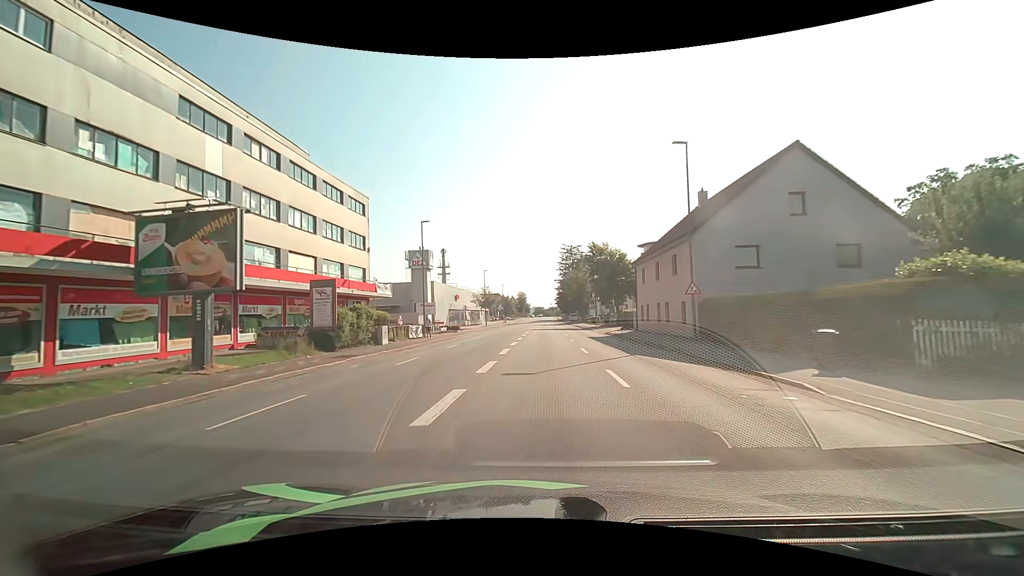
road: tertiary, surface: asphalt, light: Day
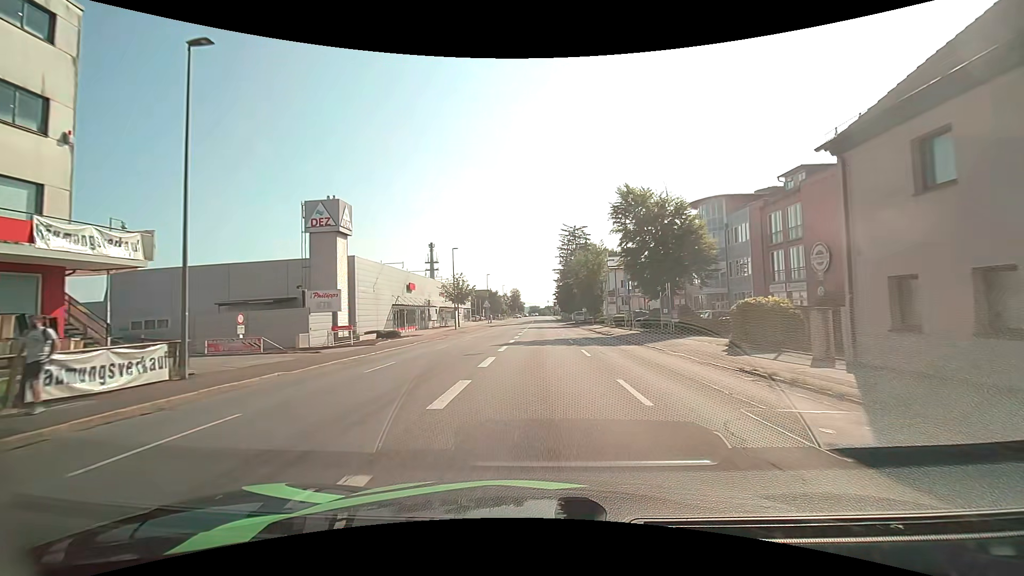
(+0.3, +29.2) m; 0°
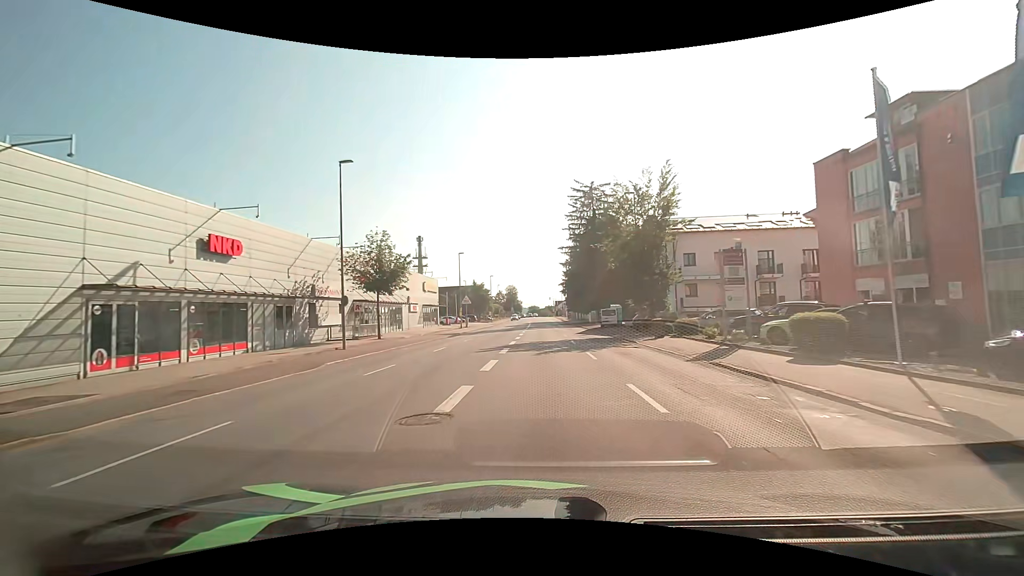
(0.0, +36.4) m; 0°
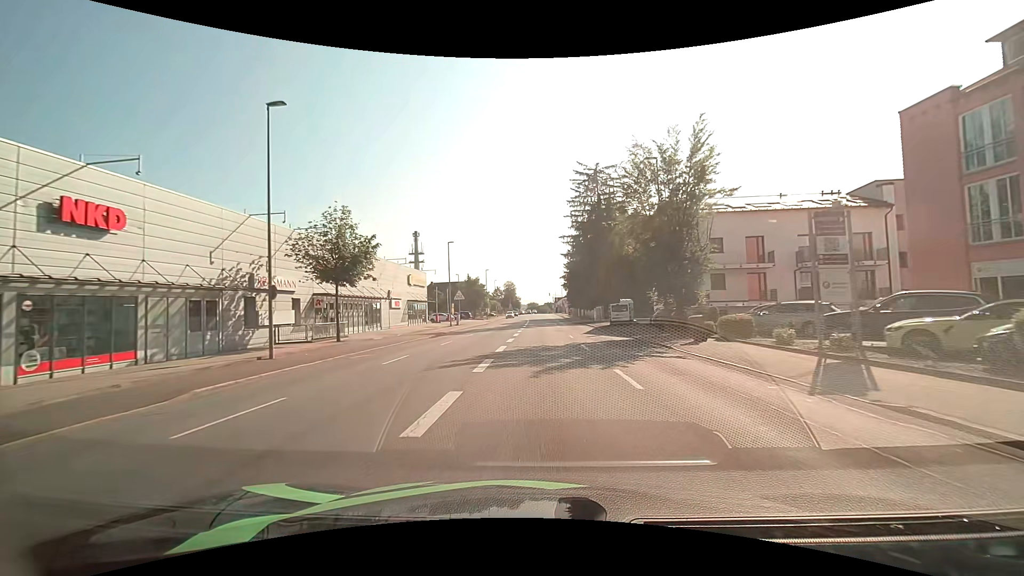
(0.0, +7.3) m; 0°
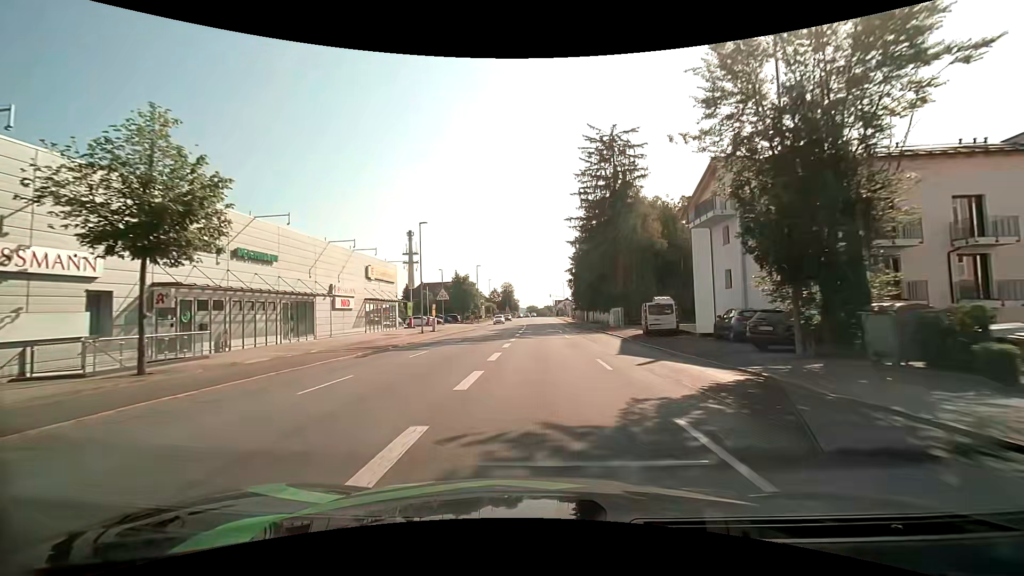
(0.0, +14.5) m; 0°
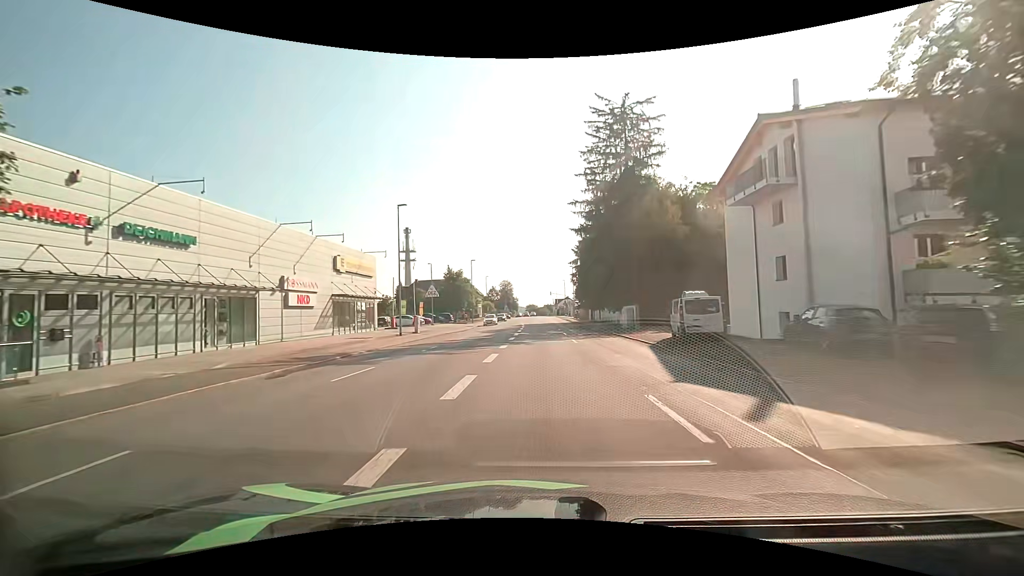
(0.0, +7.1) m; 0°
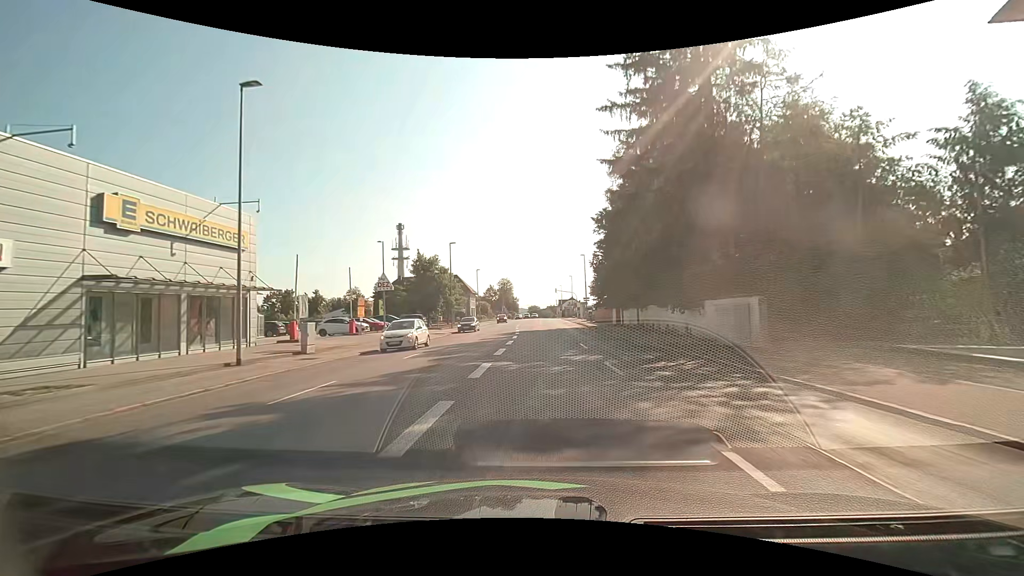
(0.0, +21.2) m; 0°
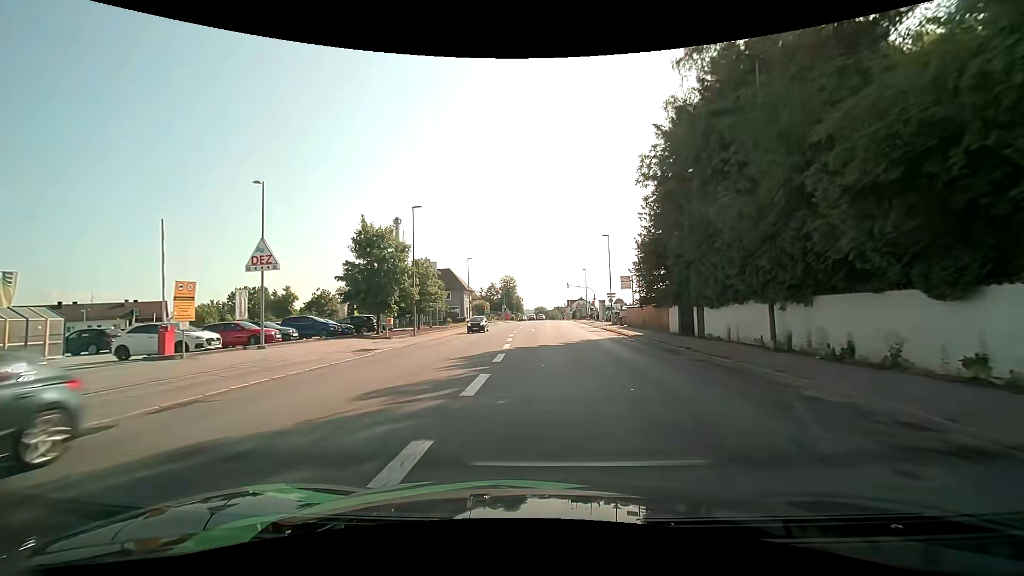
(-0.2, +20.4) m; -1°
(0, +10) (0, +20) (0, +30) (0, +40) (0, +50) (0, +60) (0, +70) (0, +80) (-1, +90) (-9, +95) m
